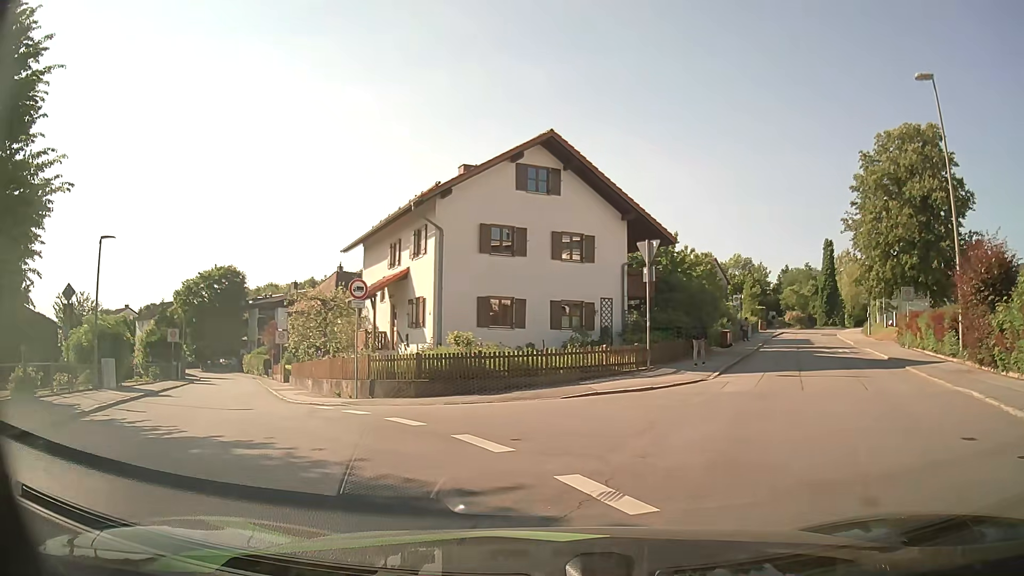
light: Day
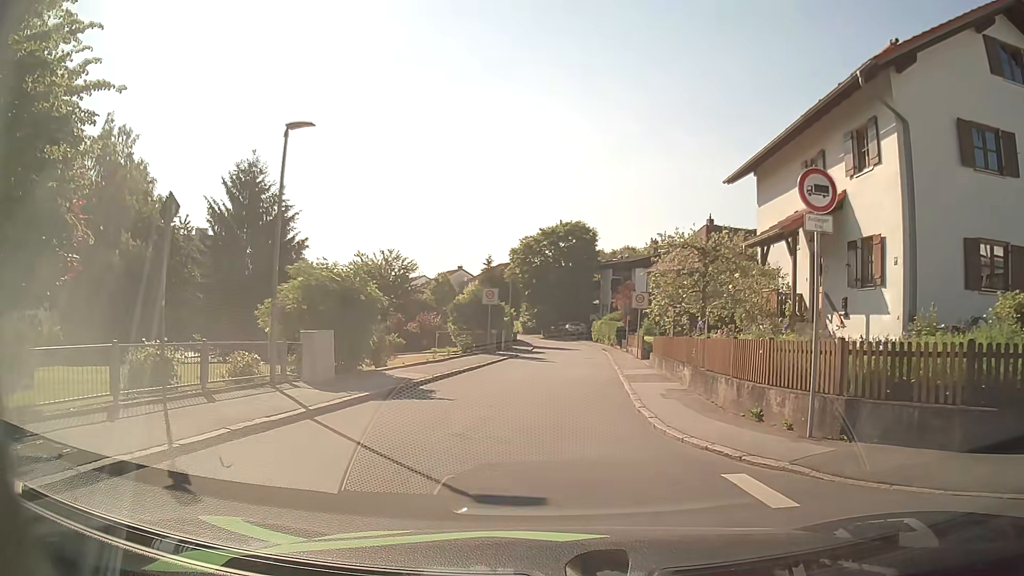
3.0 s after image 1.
(-3.2, +10.7) m; -30°
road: residential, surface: asphalt
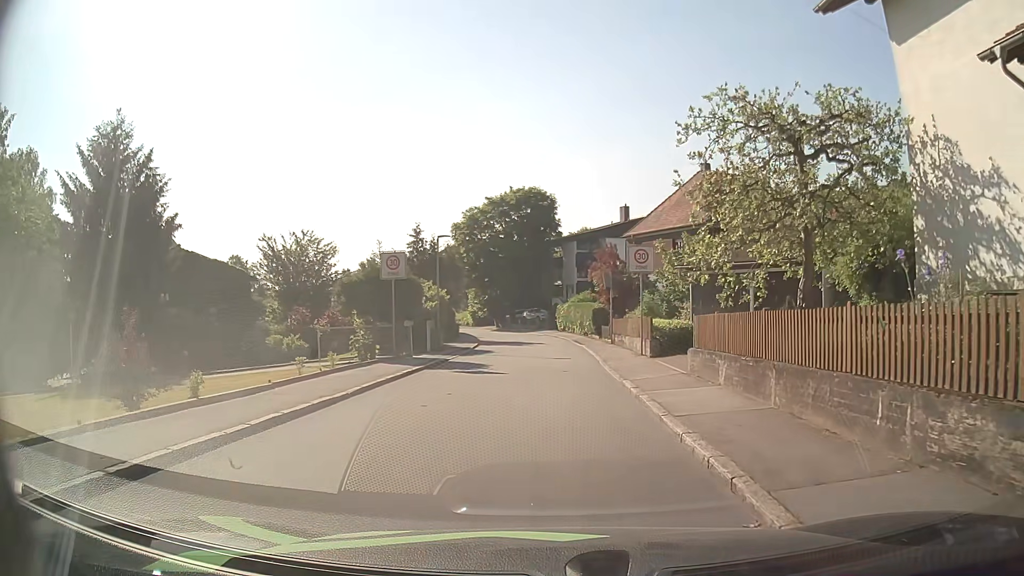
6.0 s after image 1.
(+0.6, +14.4) m; +5°
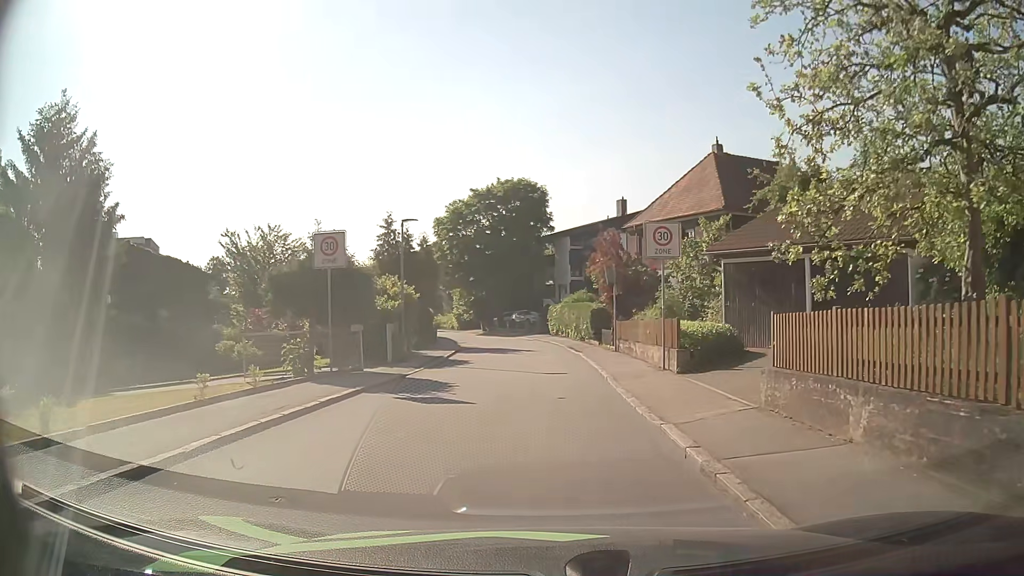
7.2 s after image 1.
(0.0, +5.7) m; 0°
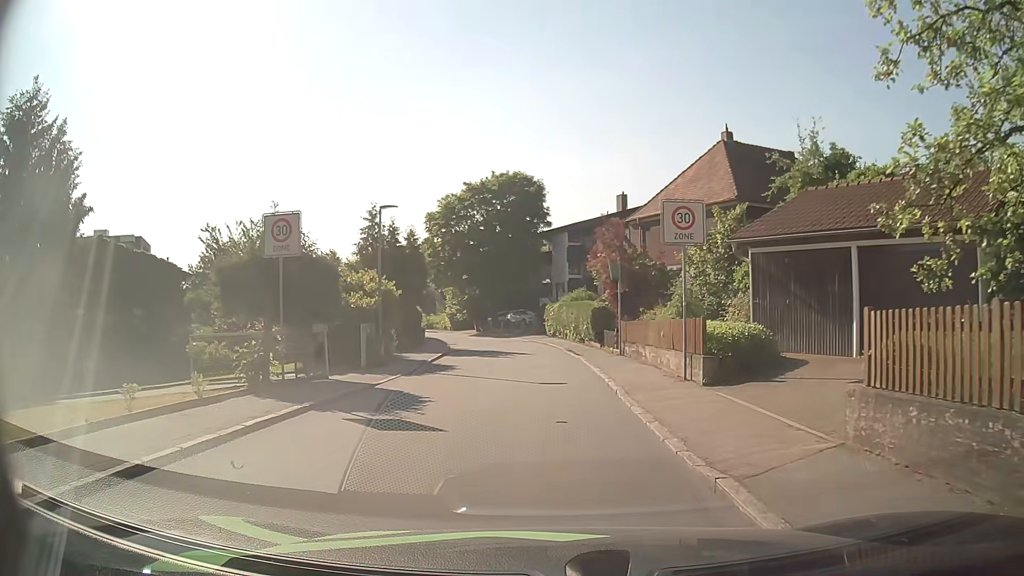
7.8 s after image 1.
(0.0, +2.9) m; -1°
(0, +10) (0, +20) (0, +30) (-1, +40) (-3, +50) (-6, +59) (-11, +68) (-15, +77) (-21, +85) (-27, +93) m
